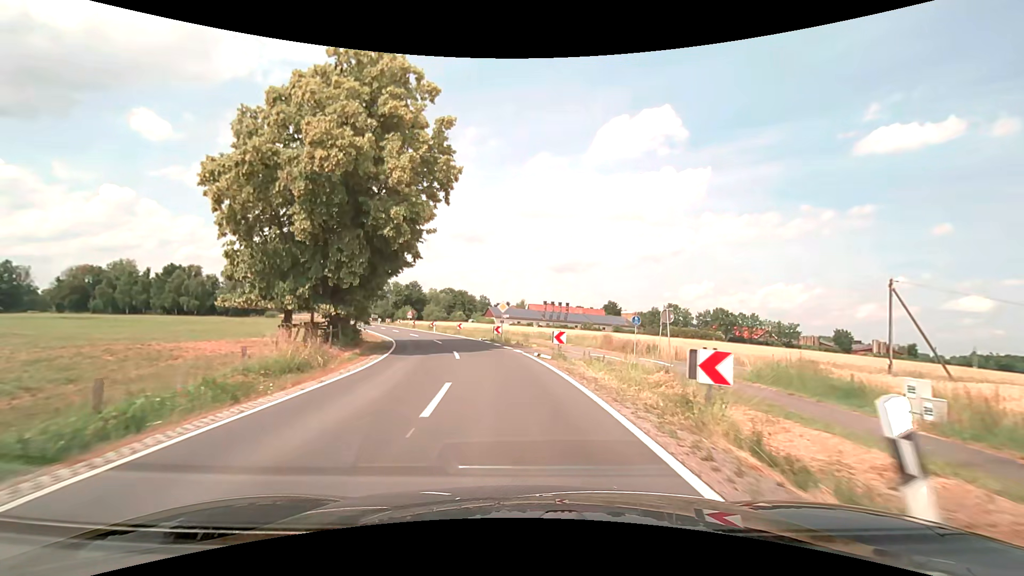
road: secondary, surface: asphalt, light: Day
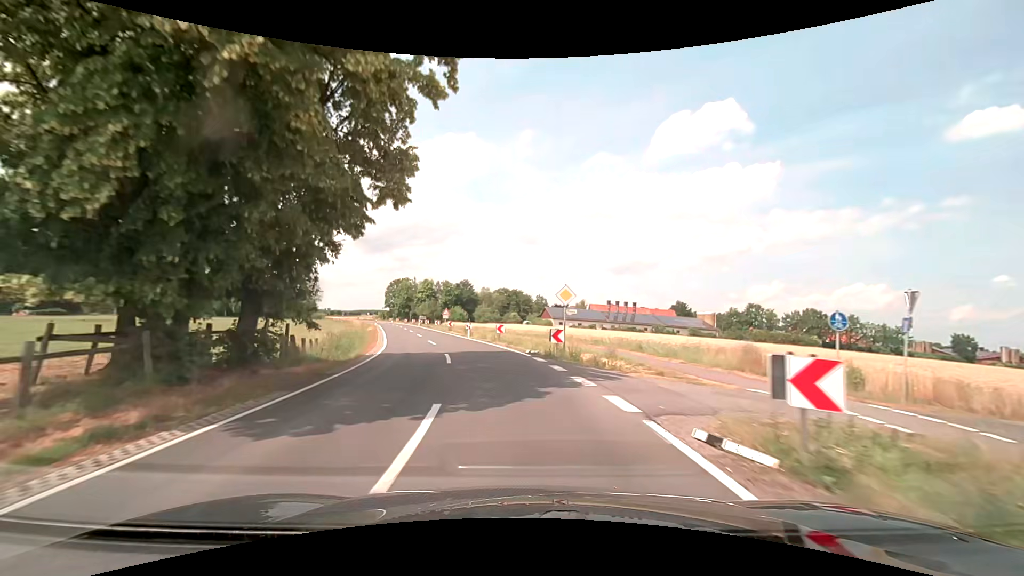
(-0.7, +15.3) m; -6°
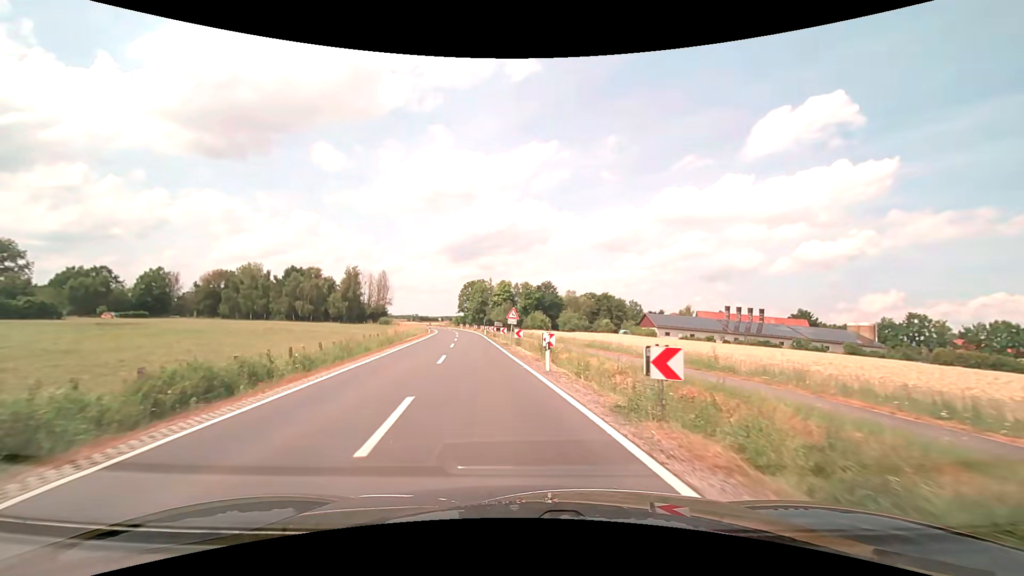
(-2.2, +22.8) m; -10°
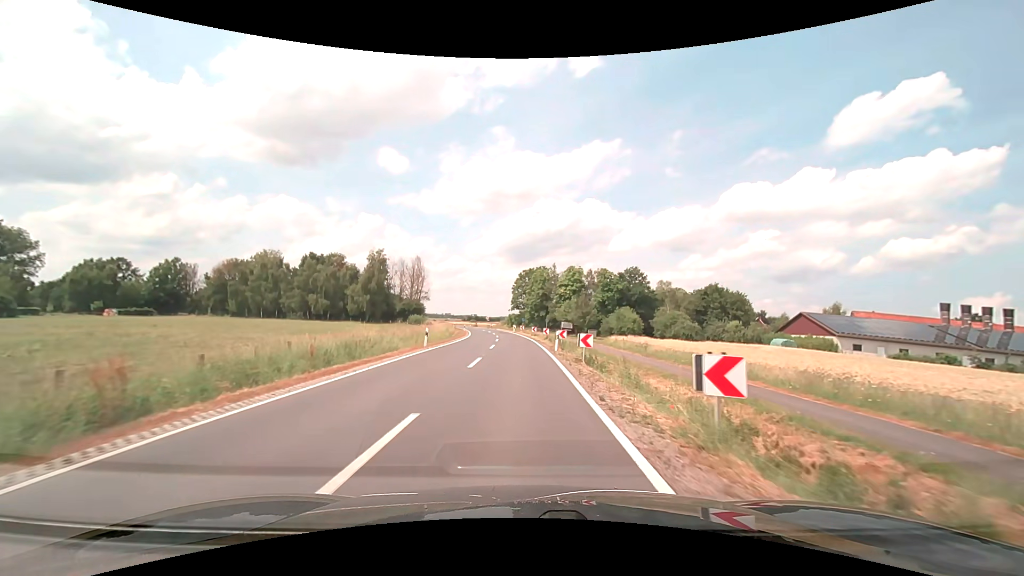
(-3.3, +37.9) m; -7°
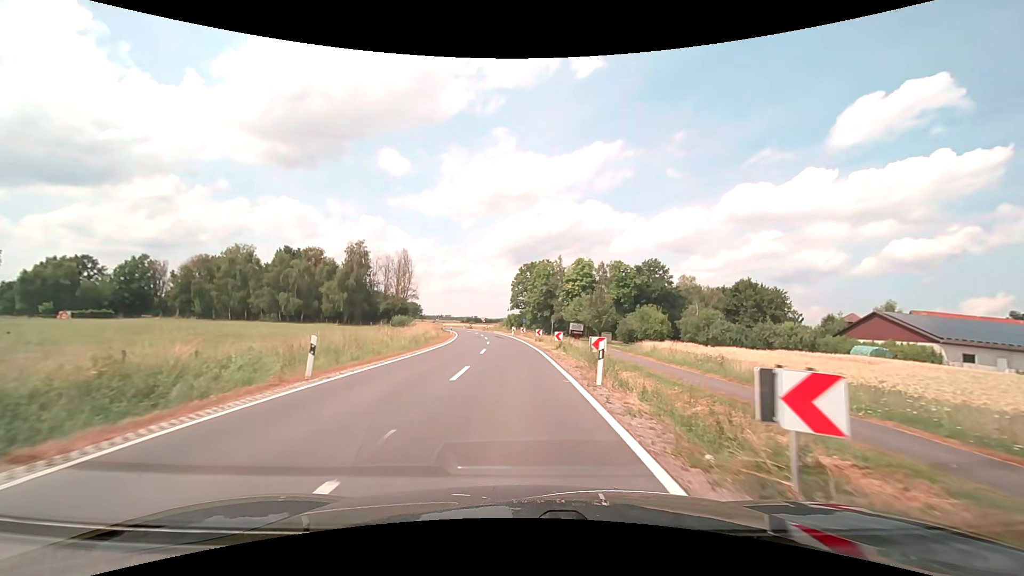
(0.0, +15.3) m; 0°
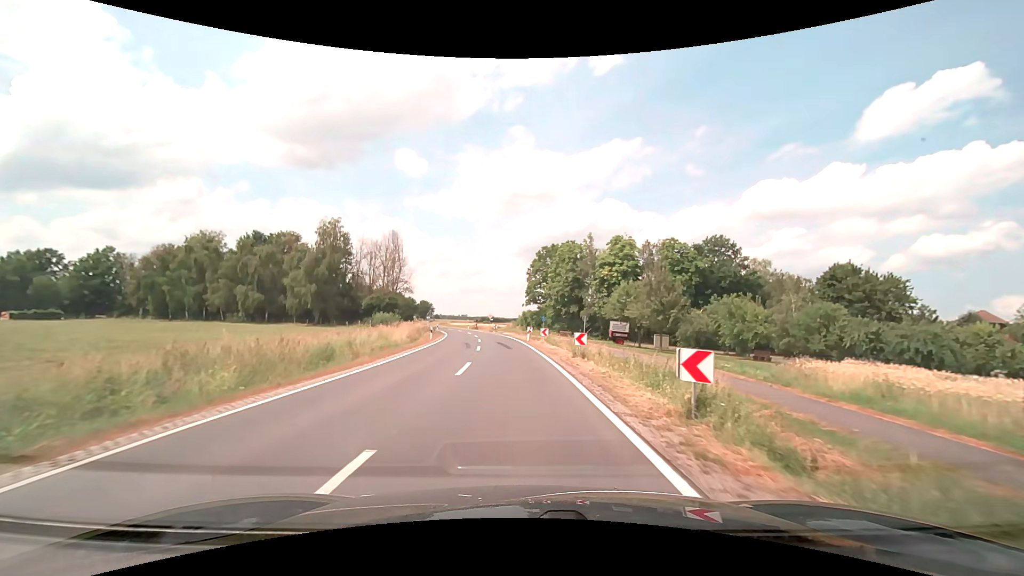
(-0.3, +22.9) m; -2°
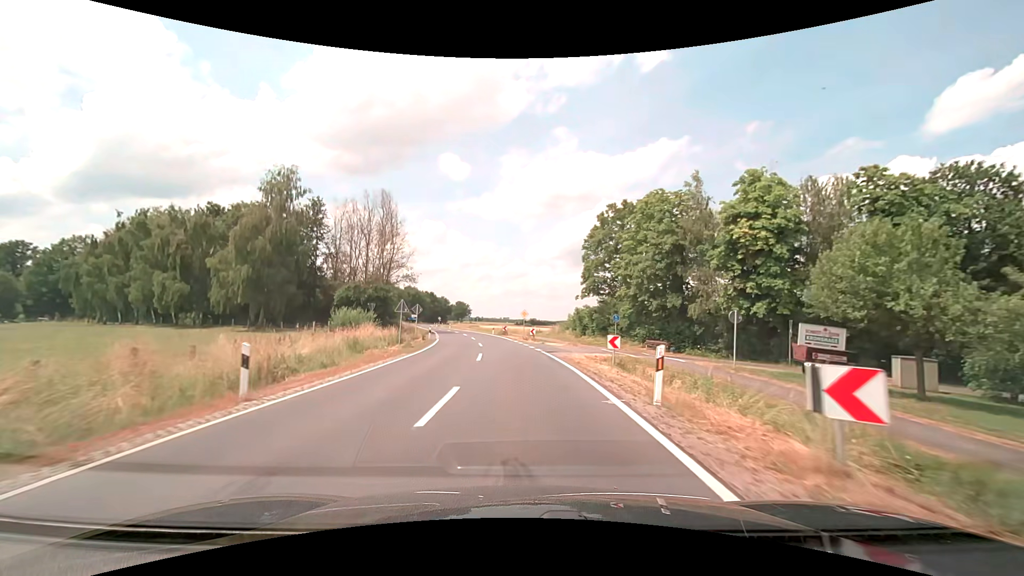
(-1.1, +30.6) m; -5°
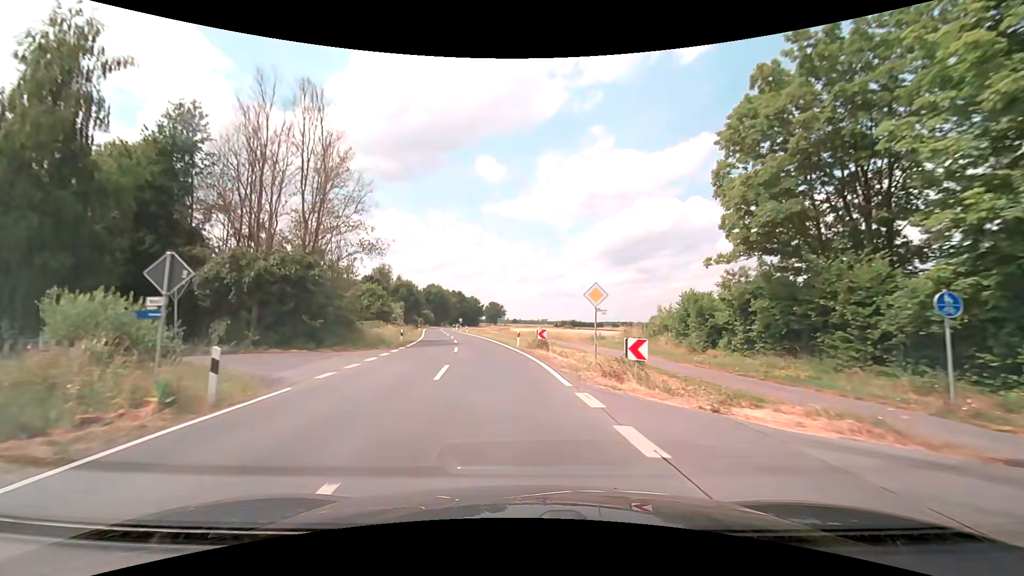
(-0.9, +30.6) m; -4°
(0, +10) (-1, +20) (-2, +30) (-4, +40) (-5, +50) (-7, +59) (-9, +69) (-11, +79) (-13, +89) (-14, +99) m
